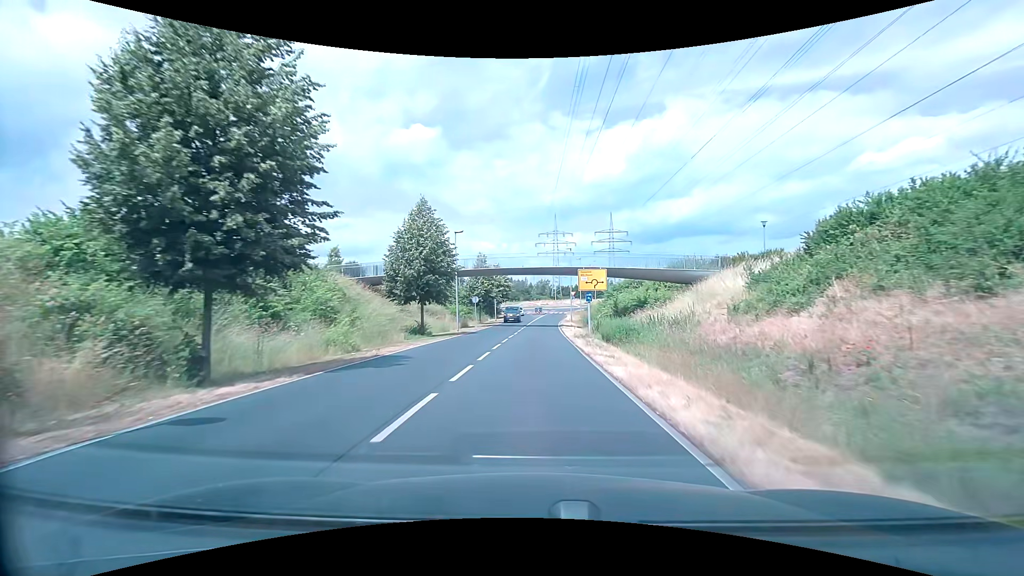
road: secondary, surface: asphalt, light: Day
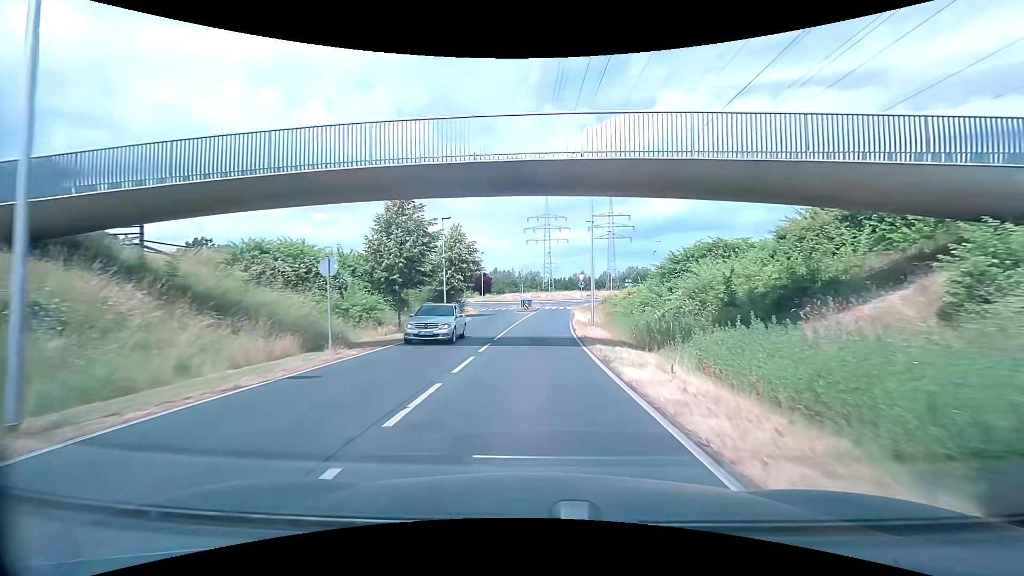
(+0.3, +31.4) m; +1°
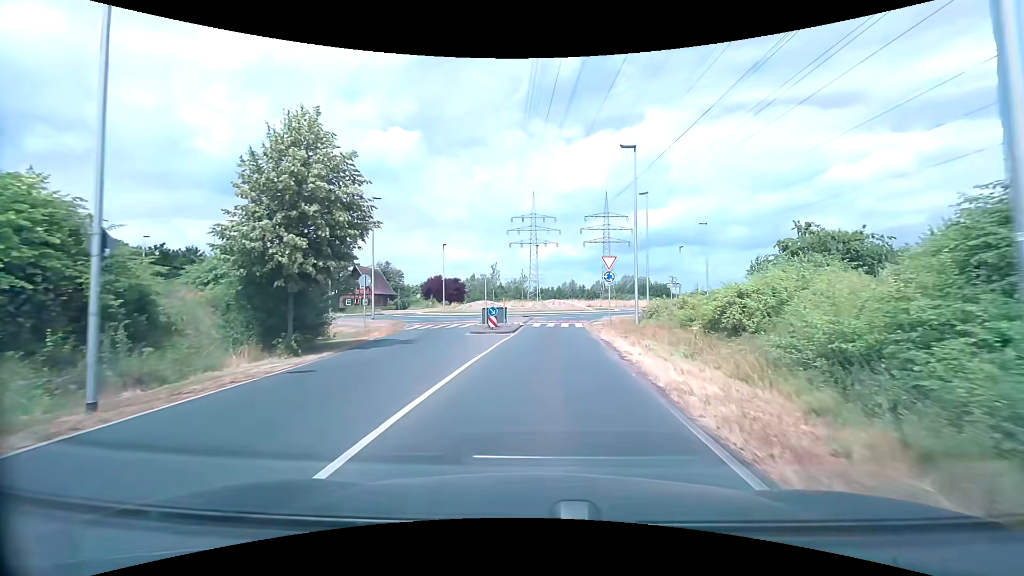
(+0.1, +27.3) m; +2°
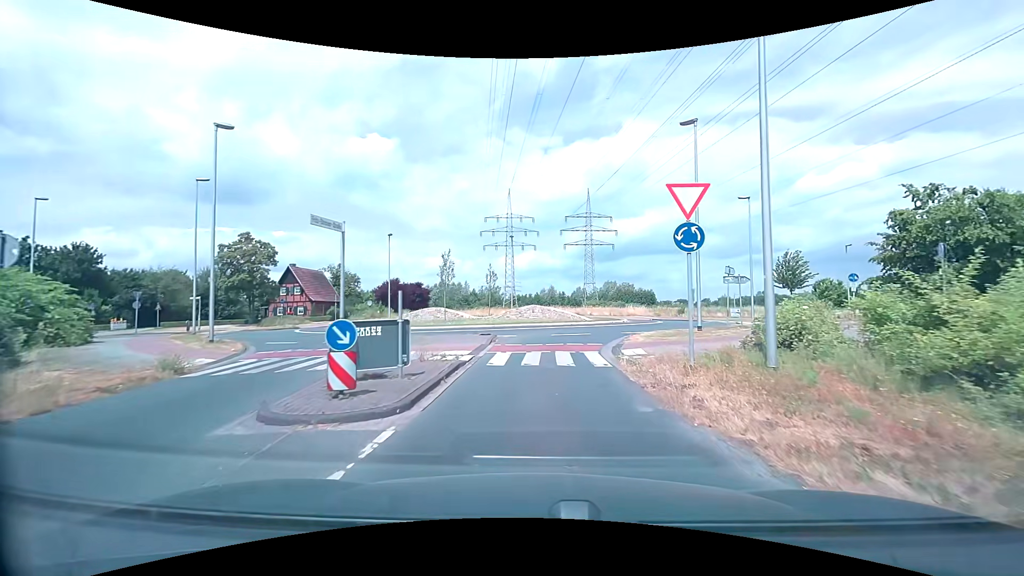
(+0.3, +15.7) m; +2°
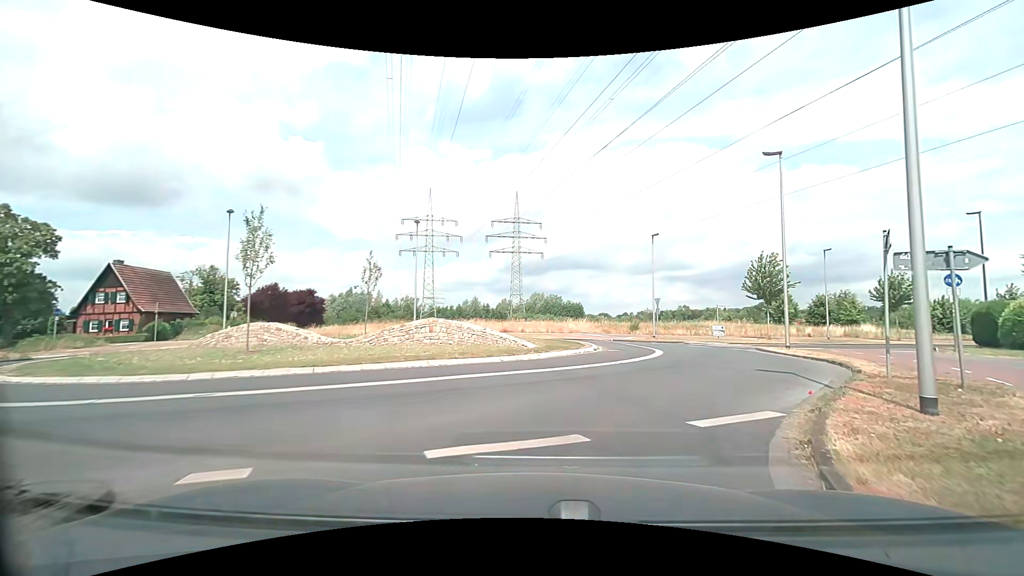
(+0.7, +15.5) m; +8°
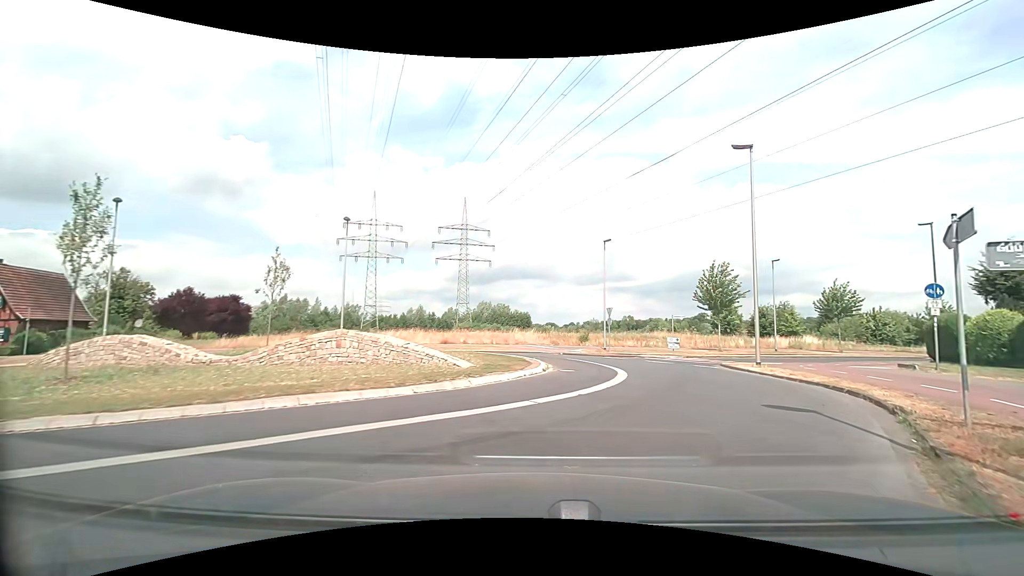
(+0.2, +3.7) m; +5°
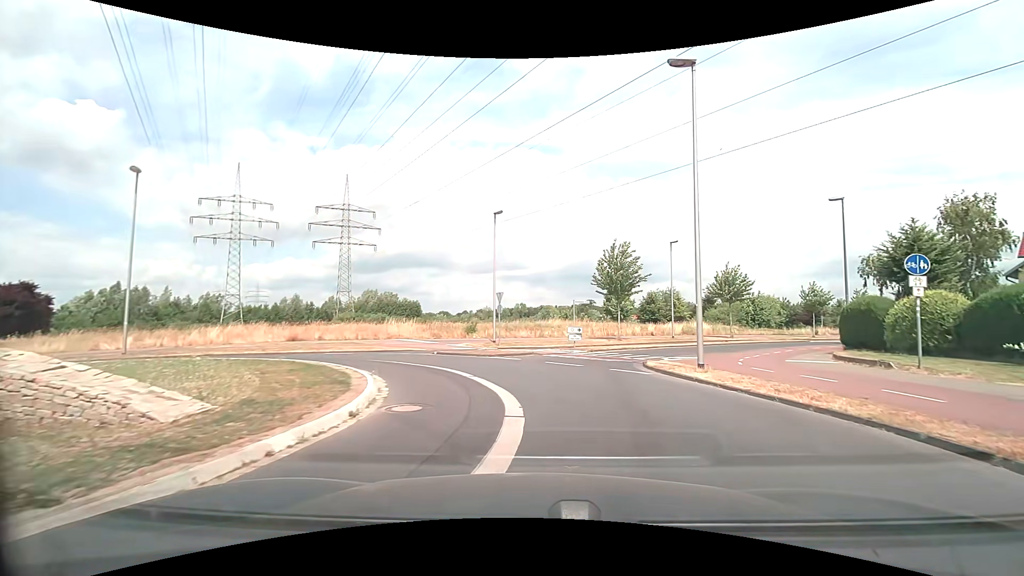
(+1.0, +7.4) m; +12°
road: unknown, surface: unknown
(+1, +10) (+2, +20) (+6, +29) (+13, +37) (+20, +43) (+28, +50) (+36, +56) (+43, +62) (+51, +68) (+59, +74) m
